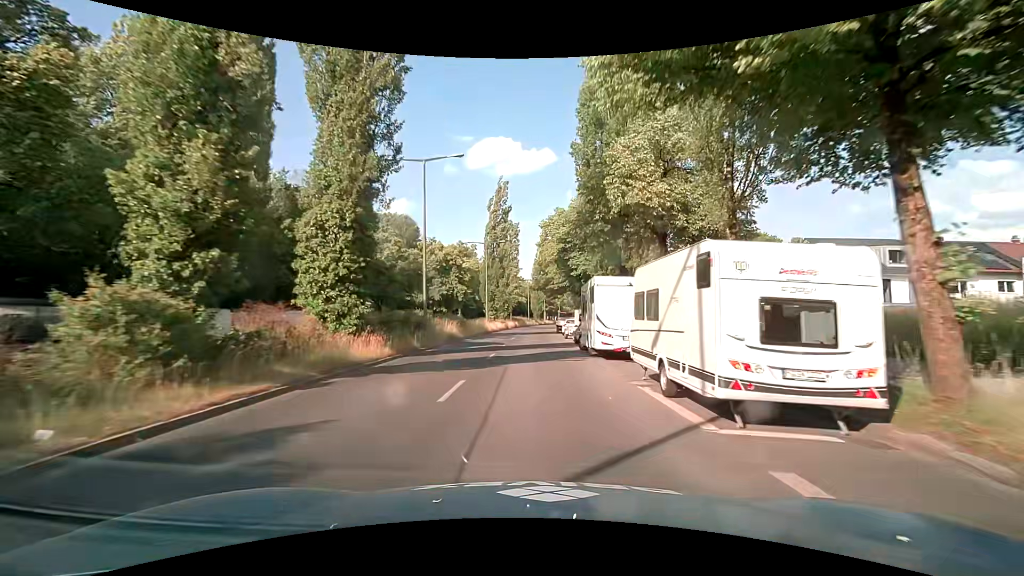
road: secondary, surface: asphalt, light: Day
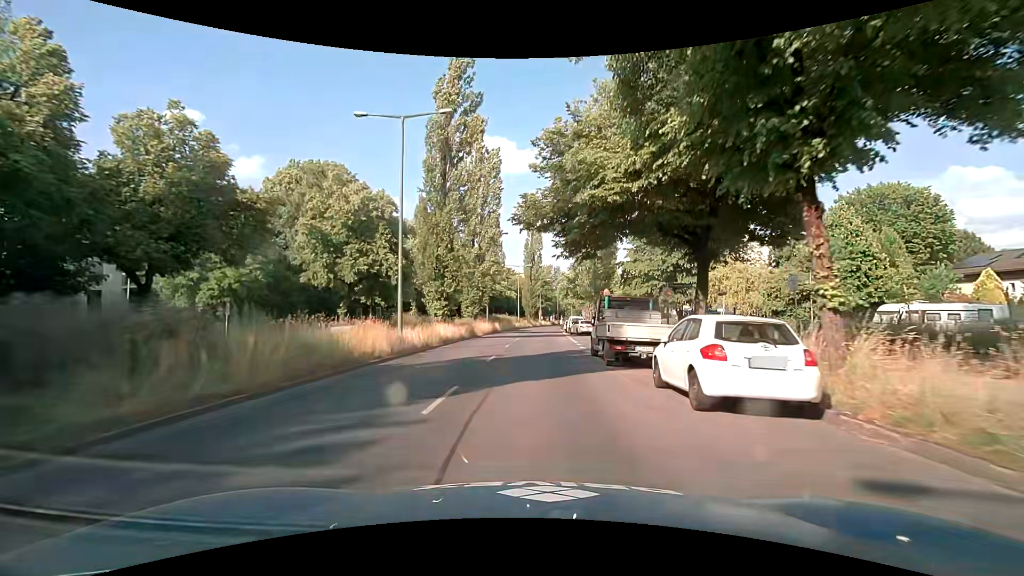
(0.0, +37.2) m; 0°
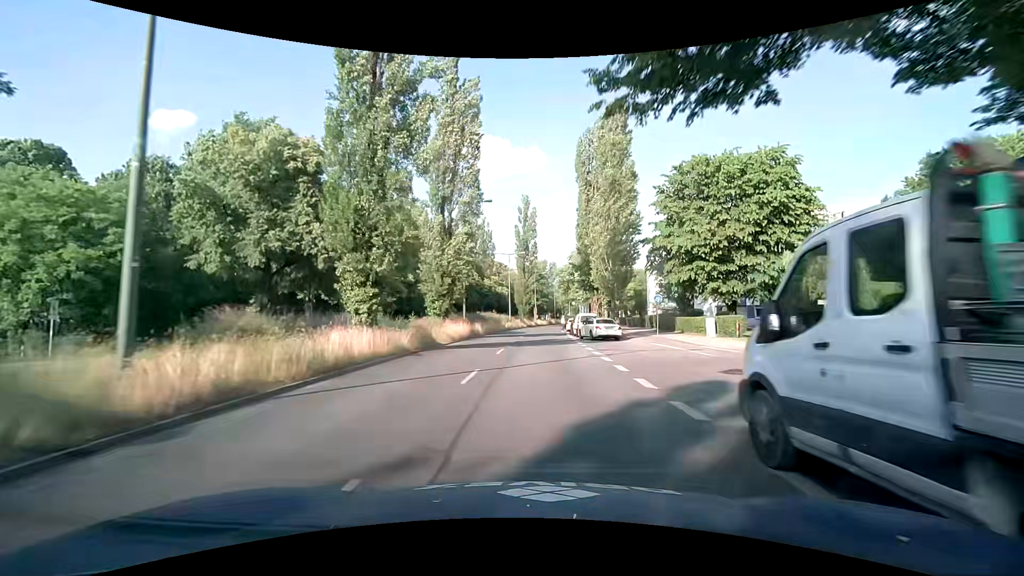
(+0.2, +14.5) m; +1°
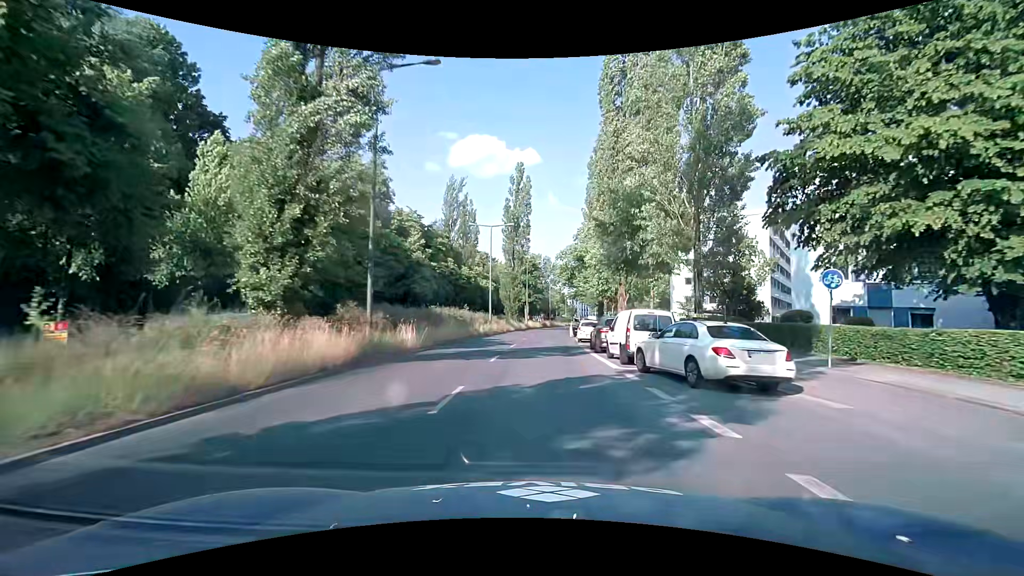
(+0.5, +21.4) m; +2°
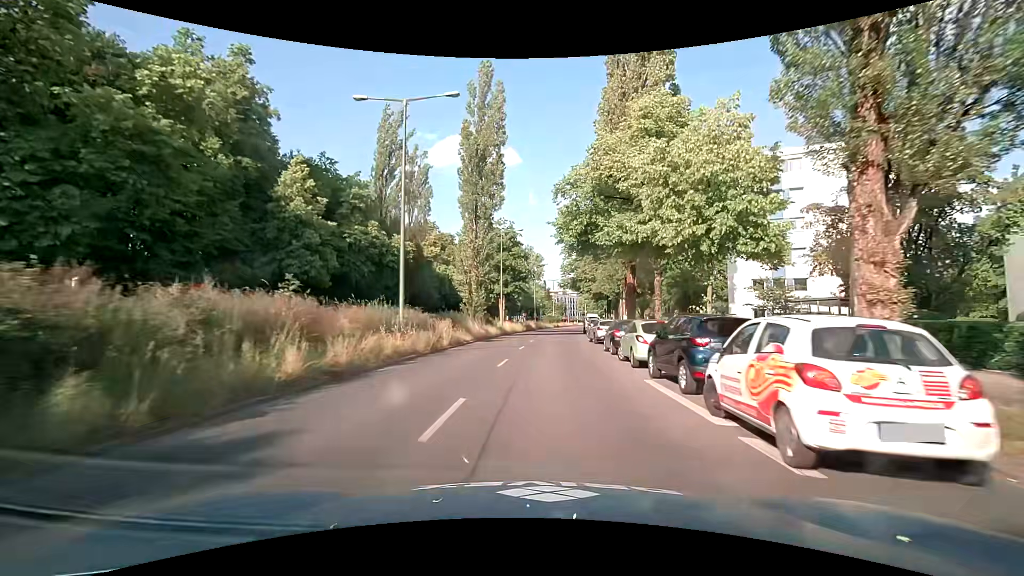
(+0.6, +28.5) m; +3°
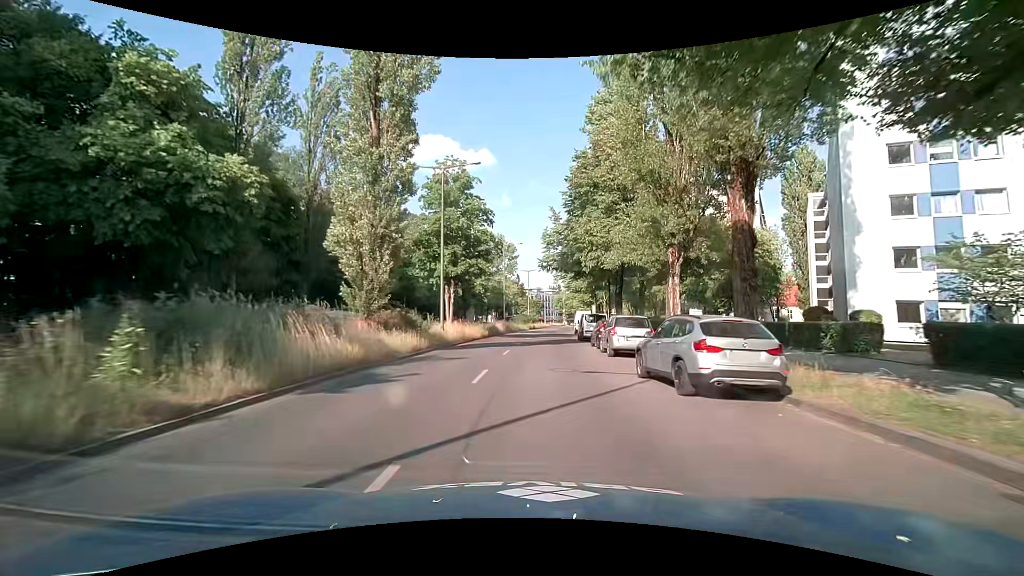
(+0.5, +21.9) m; +4°
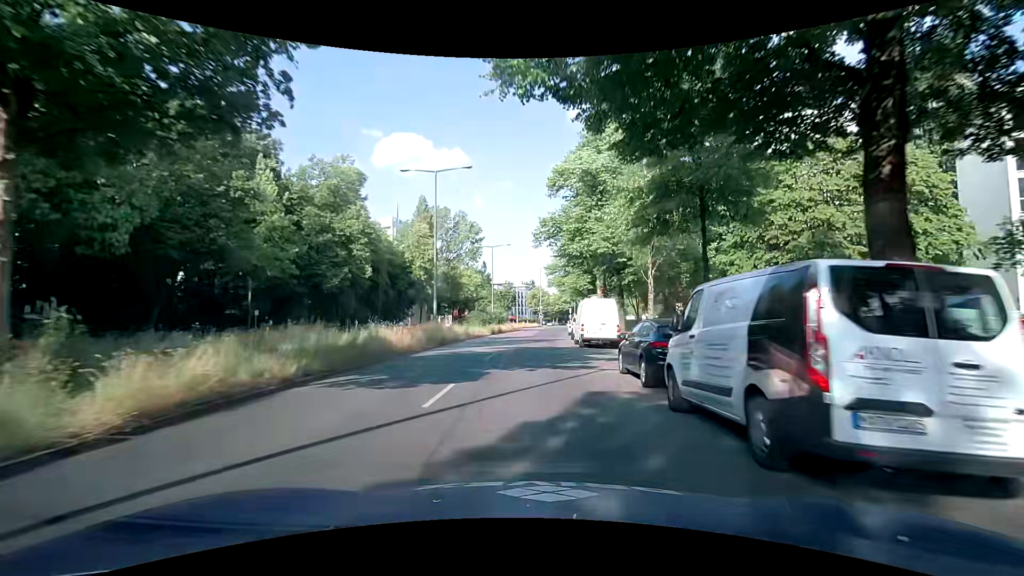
(+0.3, +30.0) m; +1°
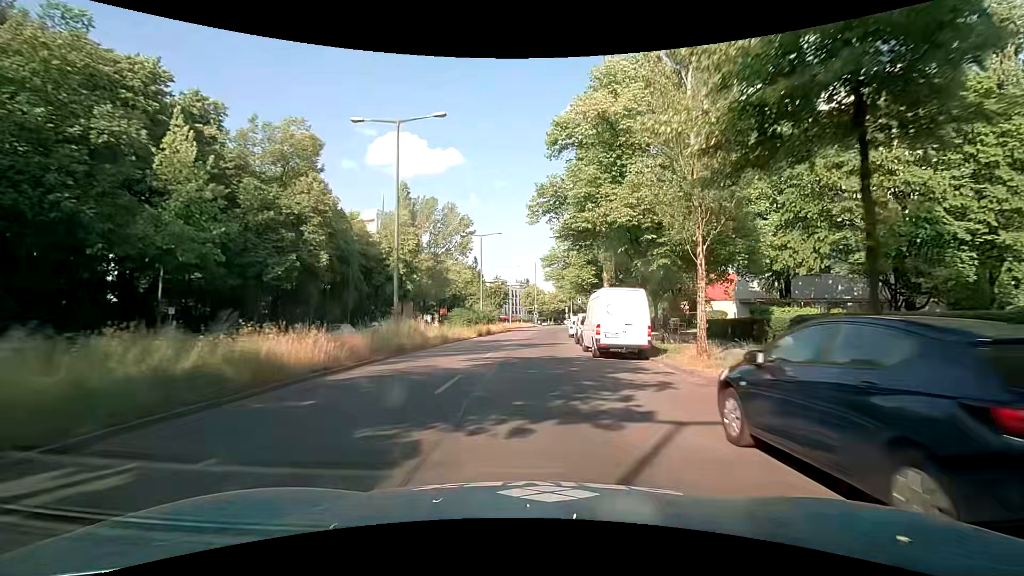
(+0.1, +7.7) m; 0°
(0, +10) (+1, +20) (+1, +30) (+2, +40) (+3, +50) (+4, +60) (+6, +70) (+8, +79) (+11, +89) (+13, +99) m
